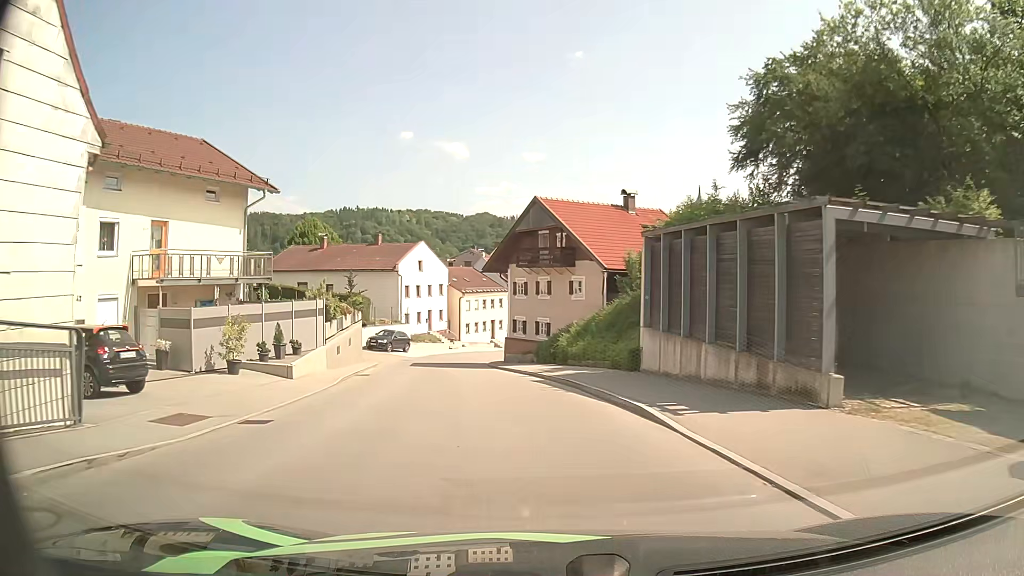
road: tertiary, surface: asphalt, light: Day
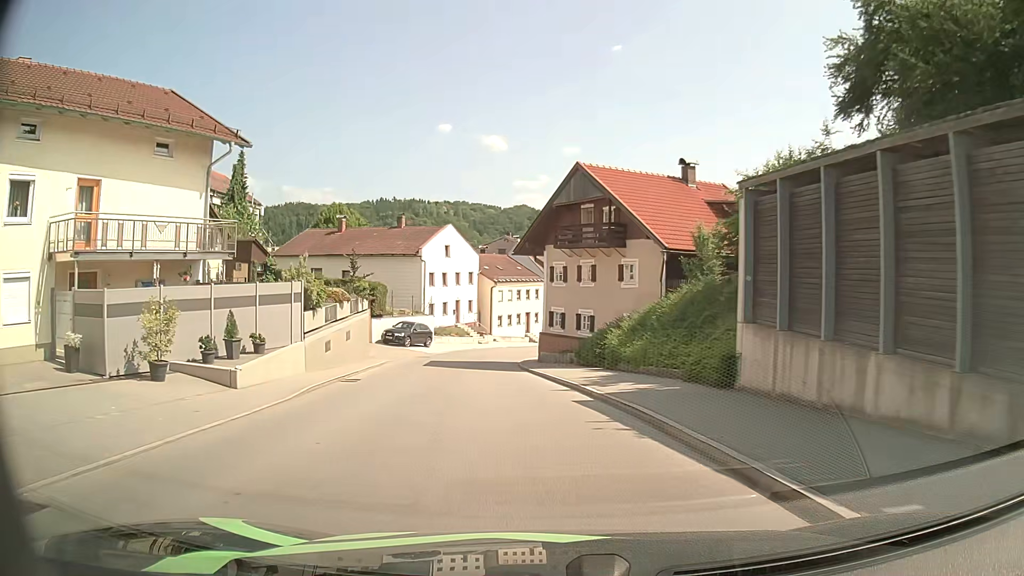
(-0.2, +6.3) m; -4°
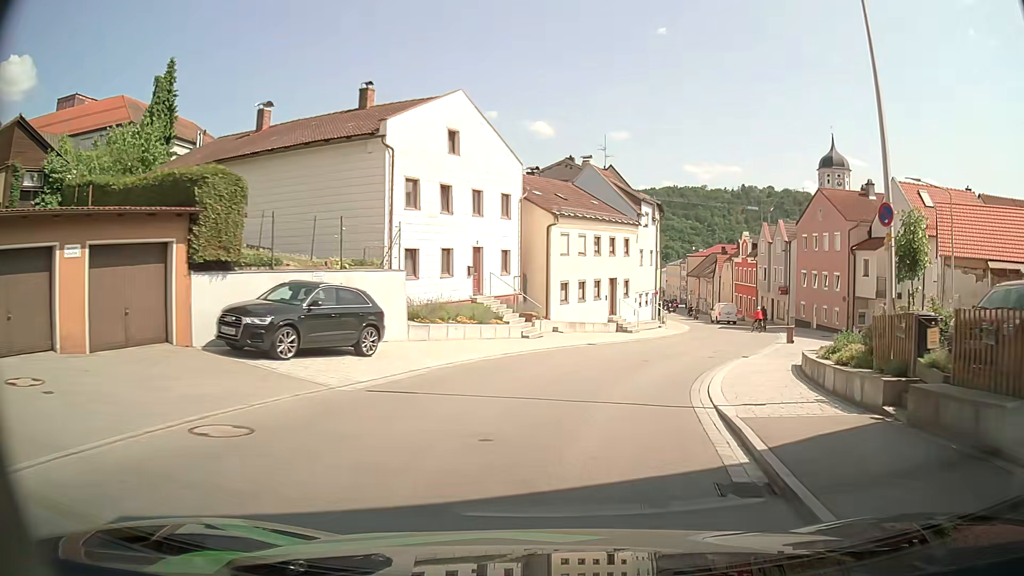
(-2.9, +30.4) m; -5°
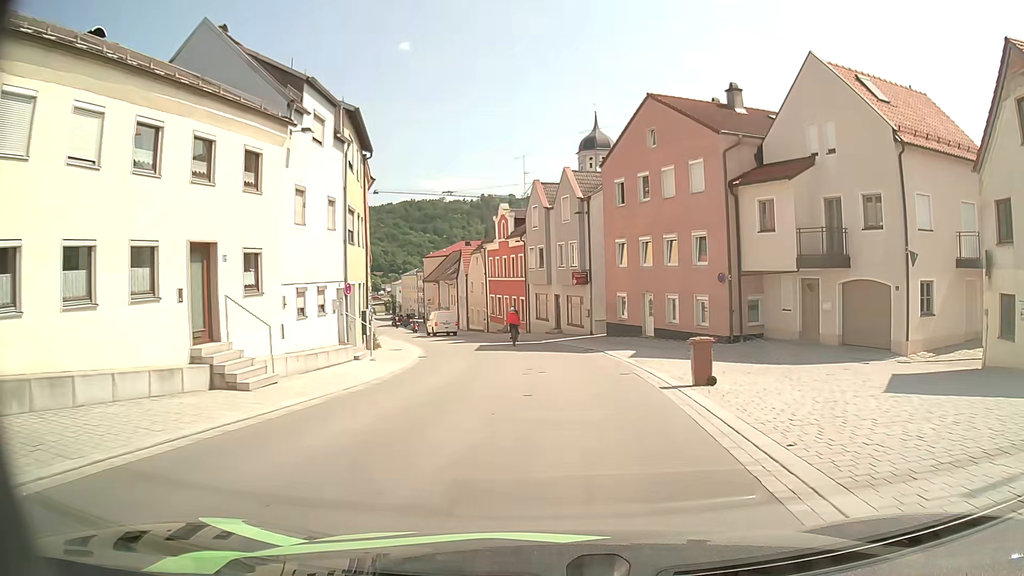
(+4.7, +23.7) m; +22°
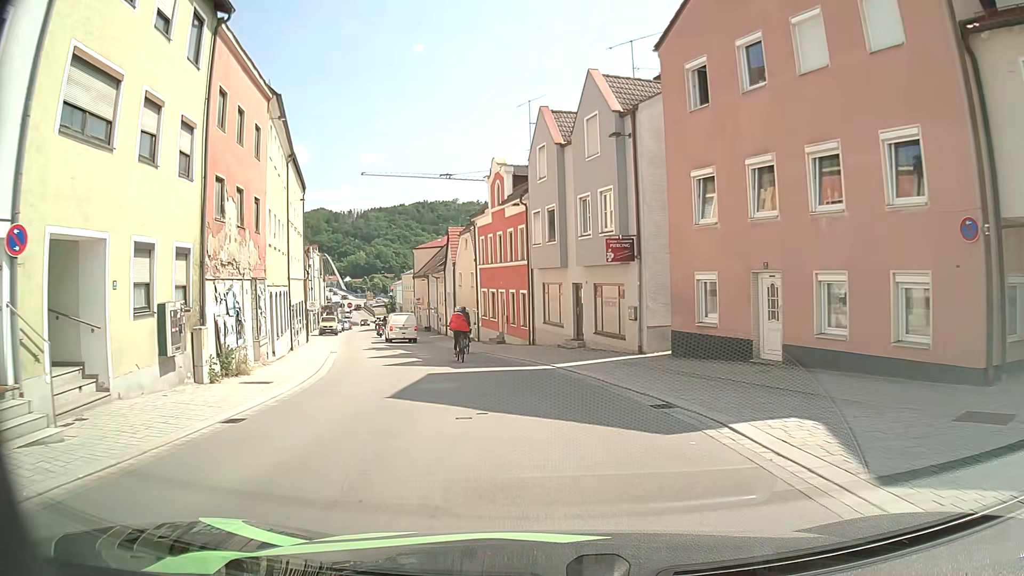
(0.0, +16.0) m; -1°
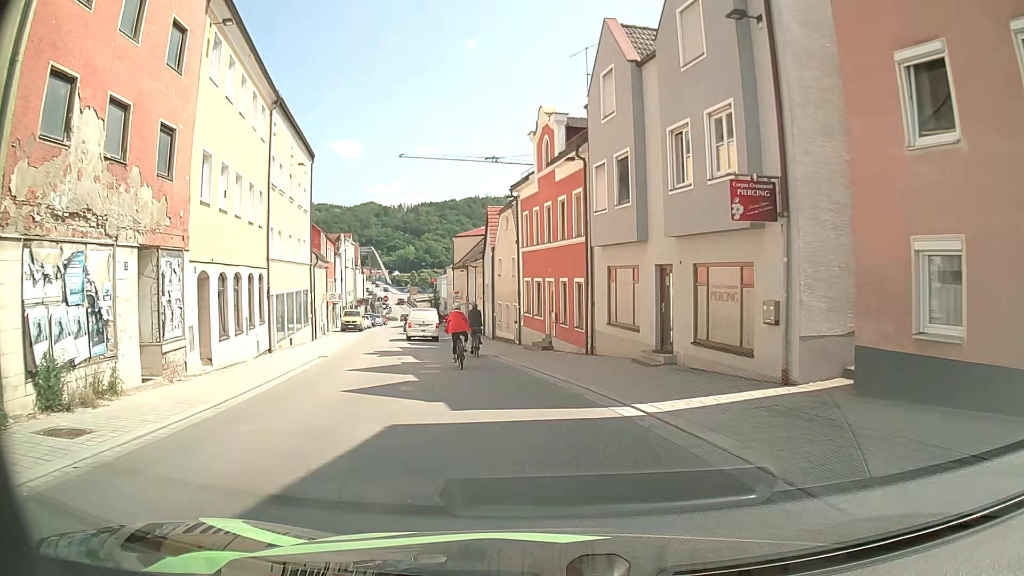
(-0.3, +8.5) m; -4°
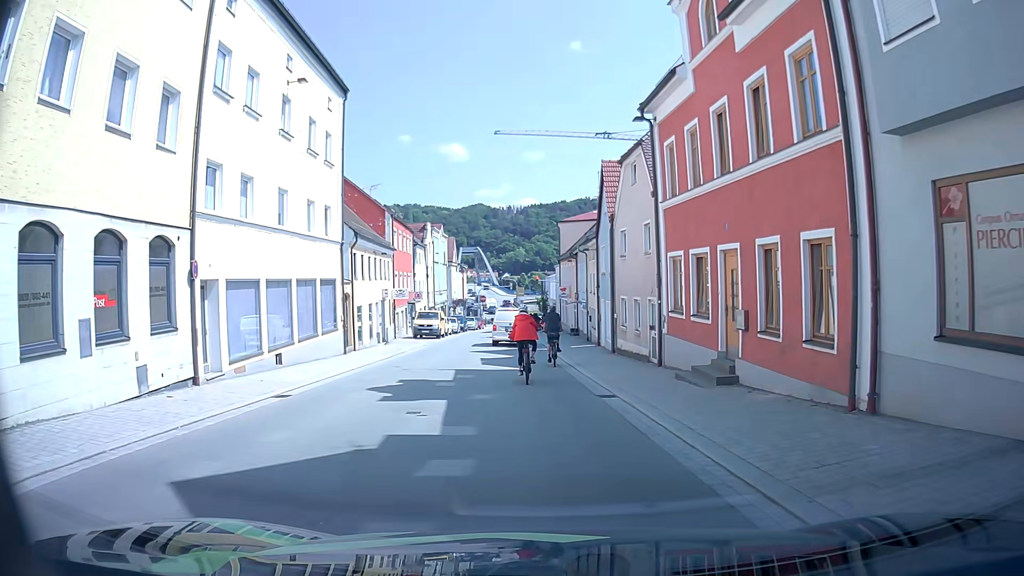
(-1.1, +13.0) m; -9°
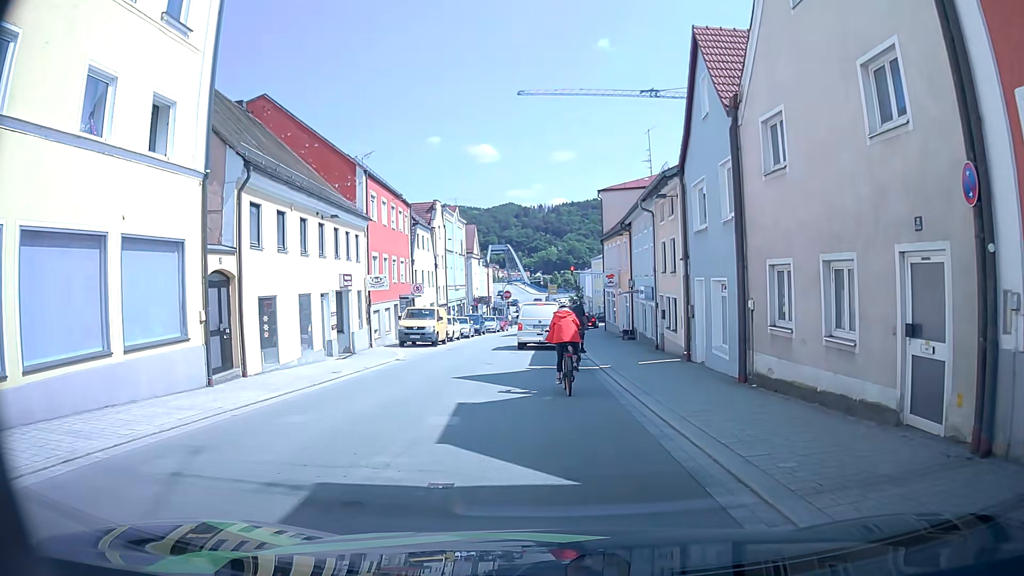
(-0.5, +13.9) m; -5°
